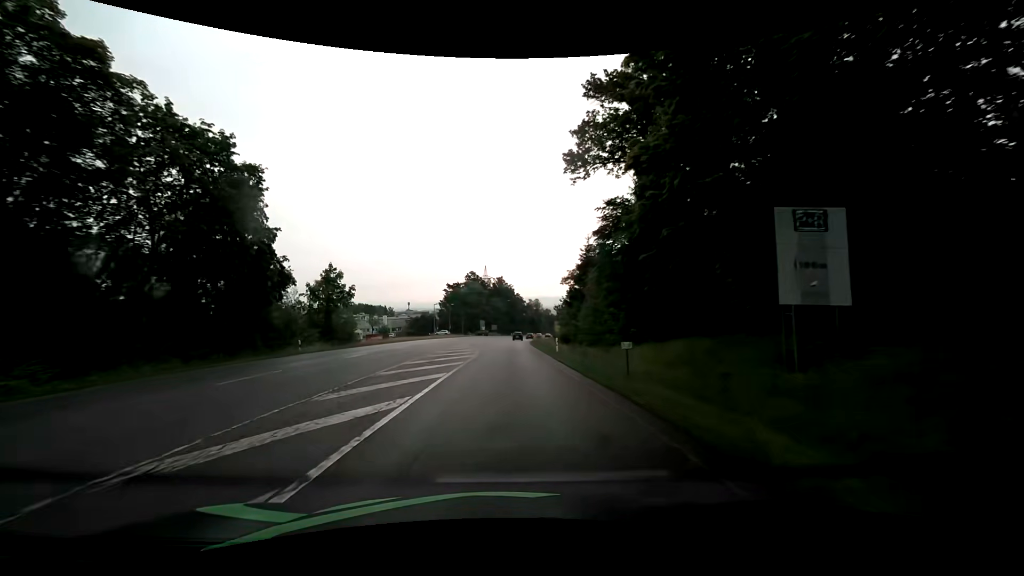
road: secondary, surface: asphalt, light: Day
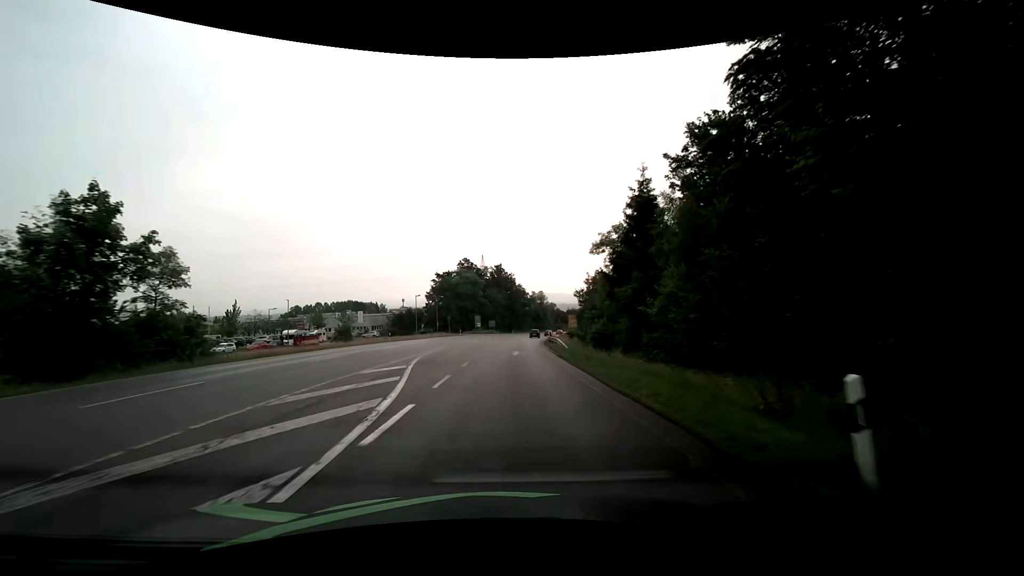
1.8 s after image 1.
(0.0, +27.6) m; -1°
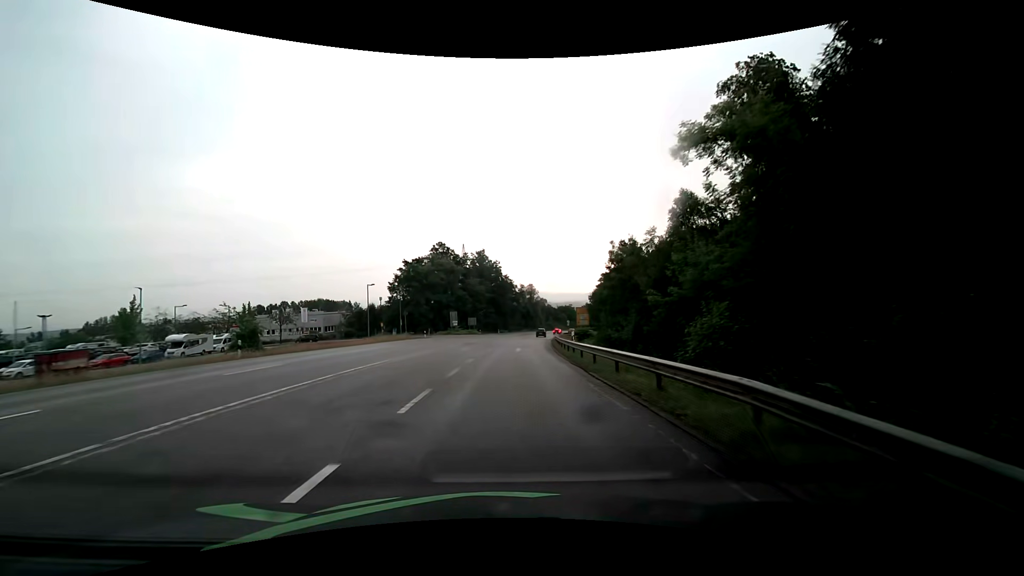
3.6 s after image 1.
(+0.3, +27.6) m; +2°
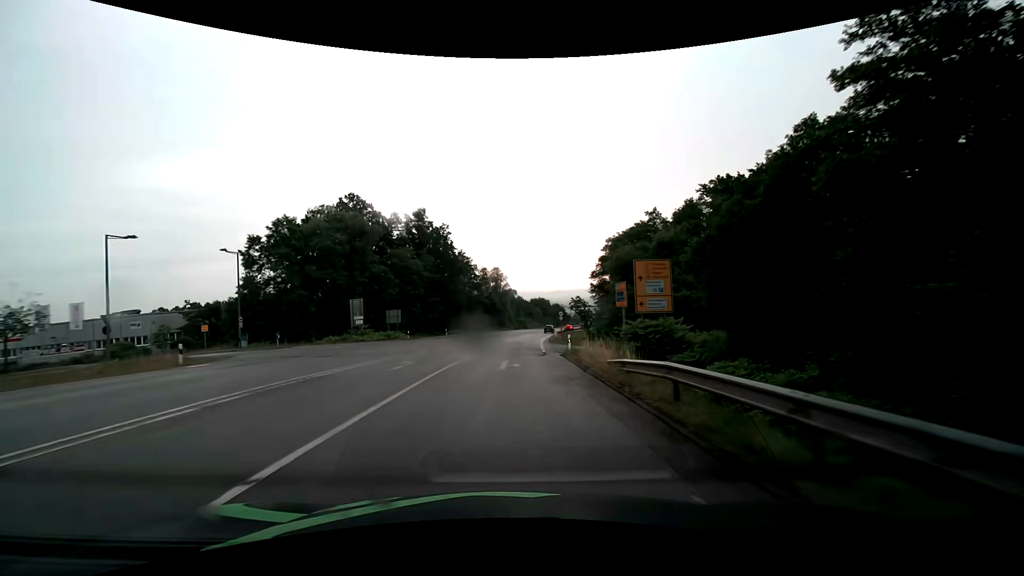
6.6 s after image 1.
(+1.5, +45.7) m; +4°
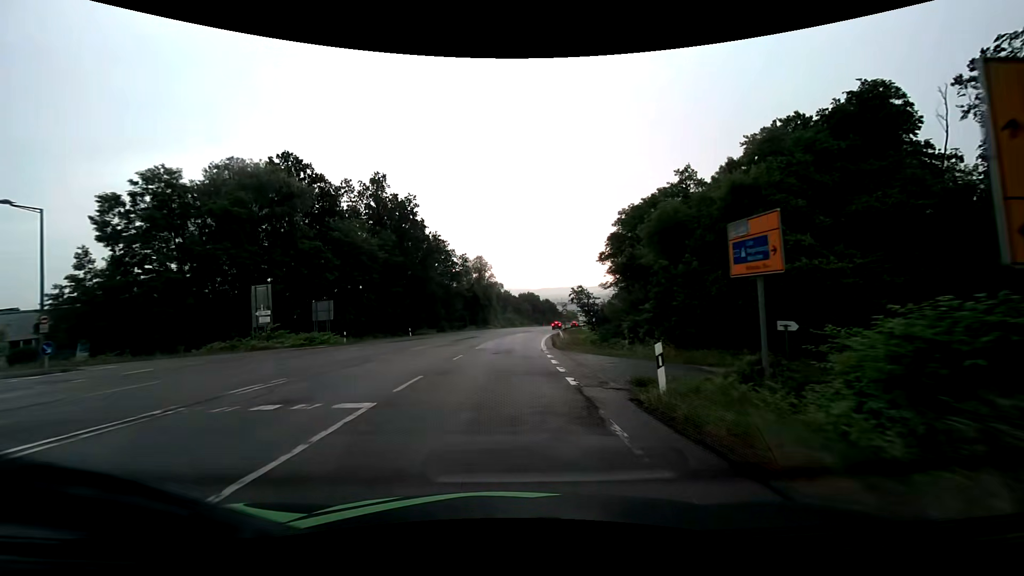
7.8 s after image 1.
(+0.4, +18.3) m; +2°
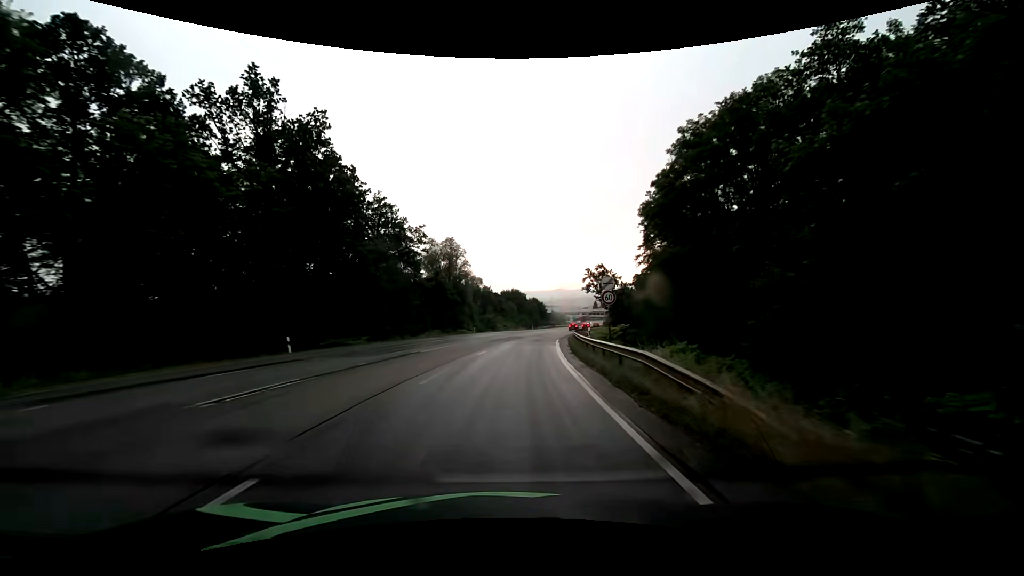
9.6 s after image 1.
(+0.4, +27.4) m; +2°
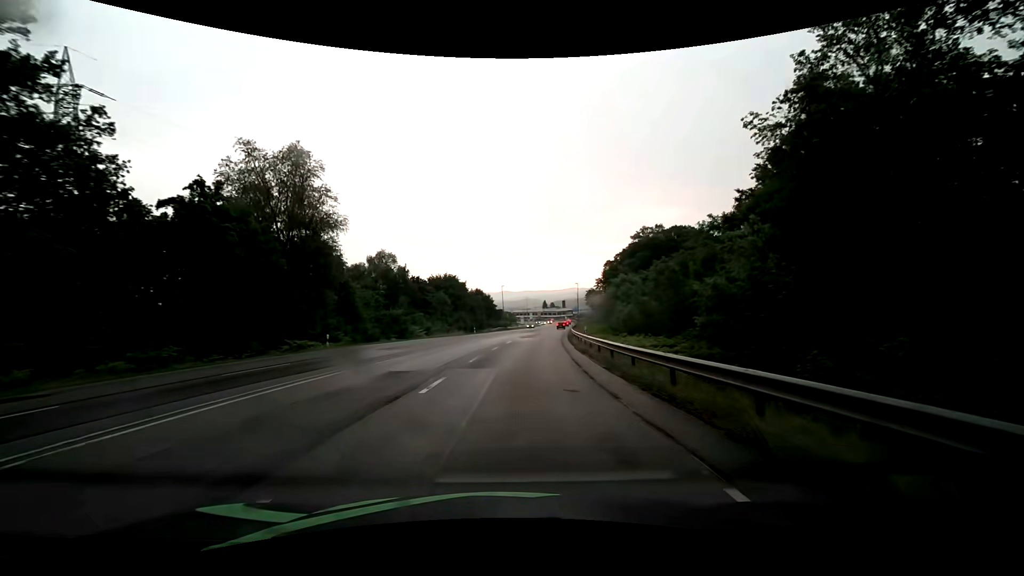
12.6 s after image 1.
(+2.5, +45.1) m; +6°
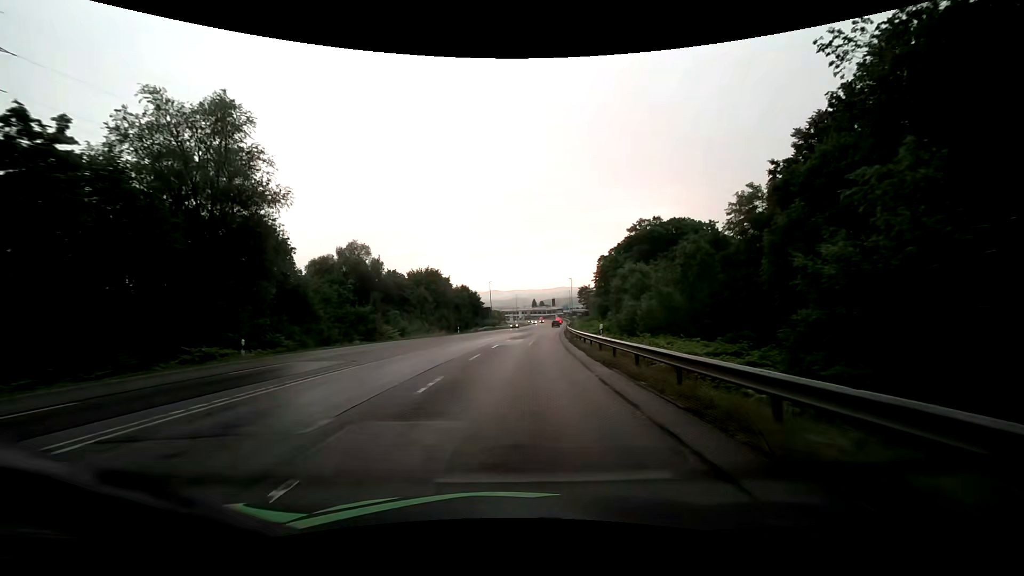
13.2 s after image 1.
(+0.1, +8.5) m; +2°
(0, +10) (0, +20) (+1, +30) (+2, +40) (+3, +50) (+4, +60) (+5, +70) (+6, +80) (+7, +90) (+9, +100) m
